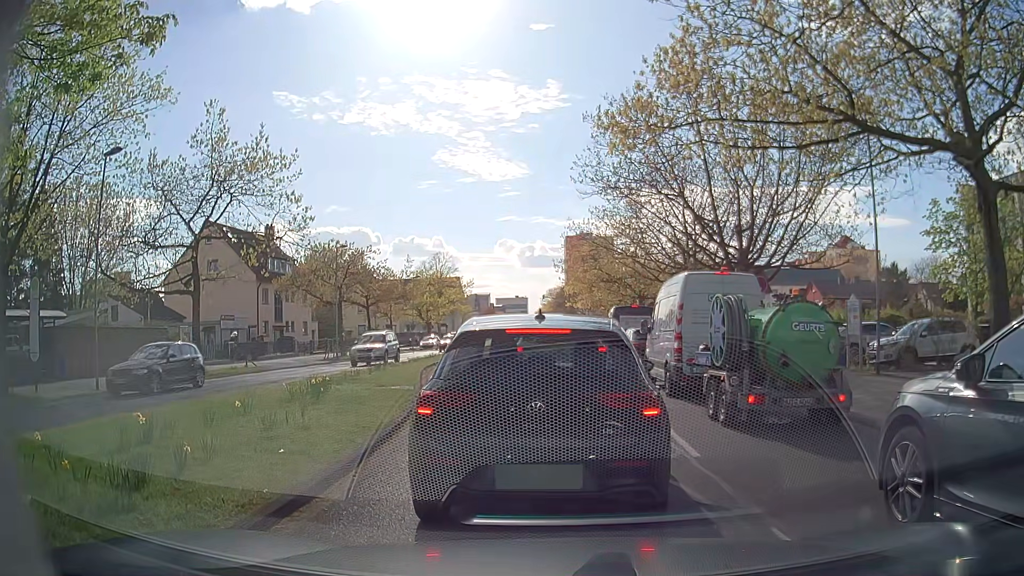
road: secondary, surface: asphalt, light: Day
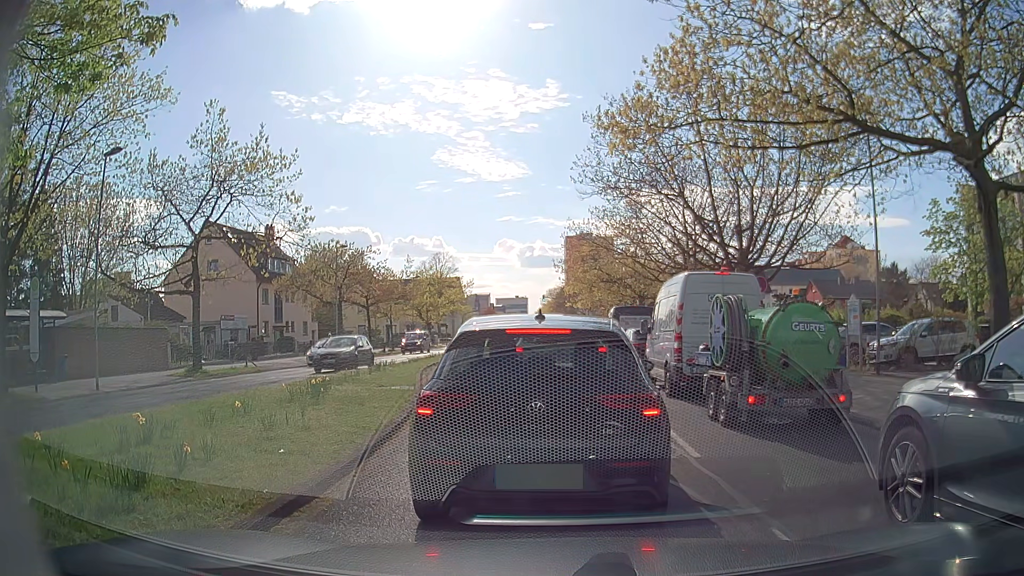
(0.0, +0.1) m; 0°
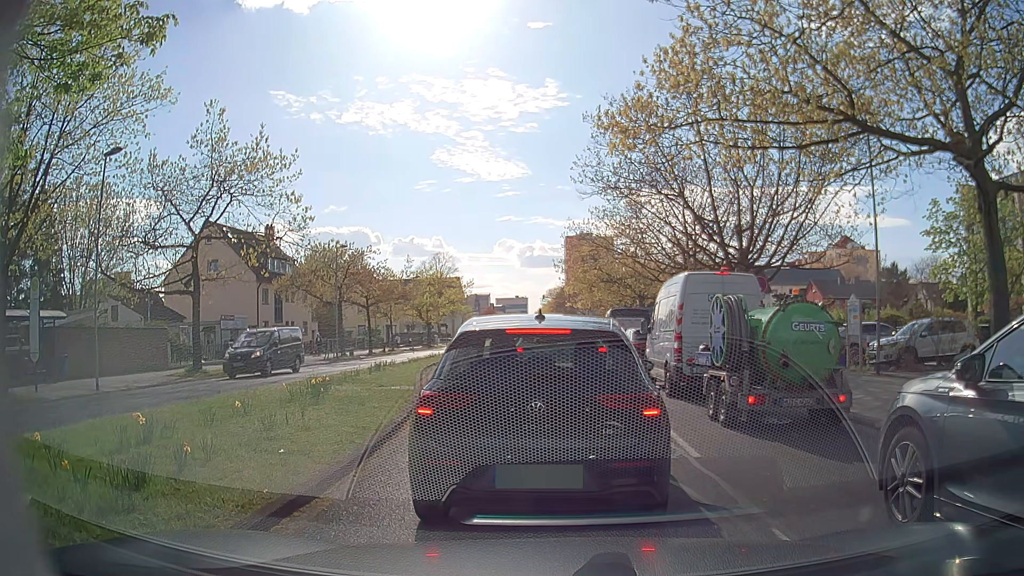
(0.0, 0.0) m; 0°
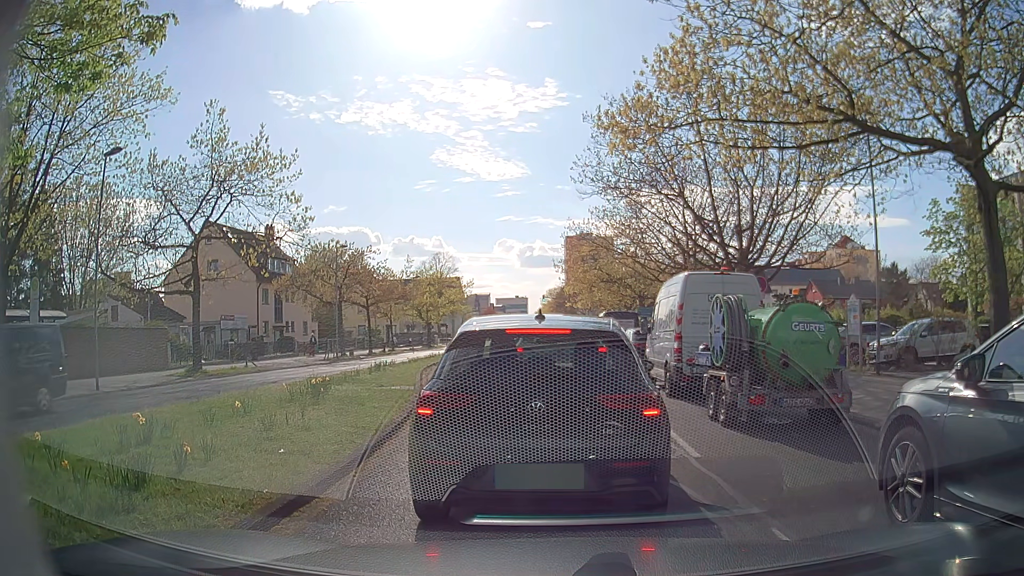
(0.0, 0.0) m; 0°
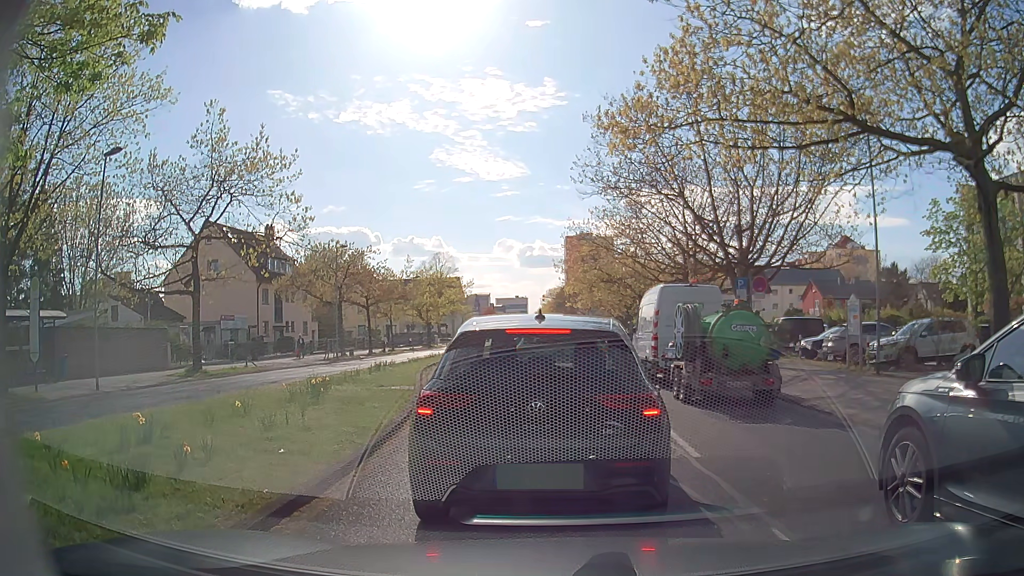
(0.0, 0.0) m; 0°
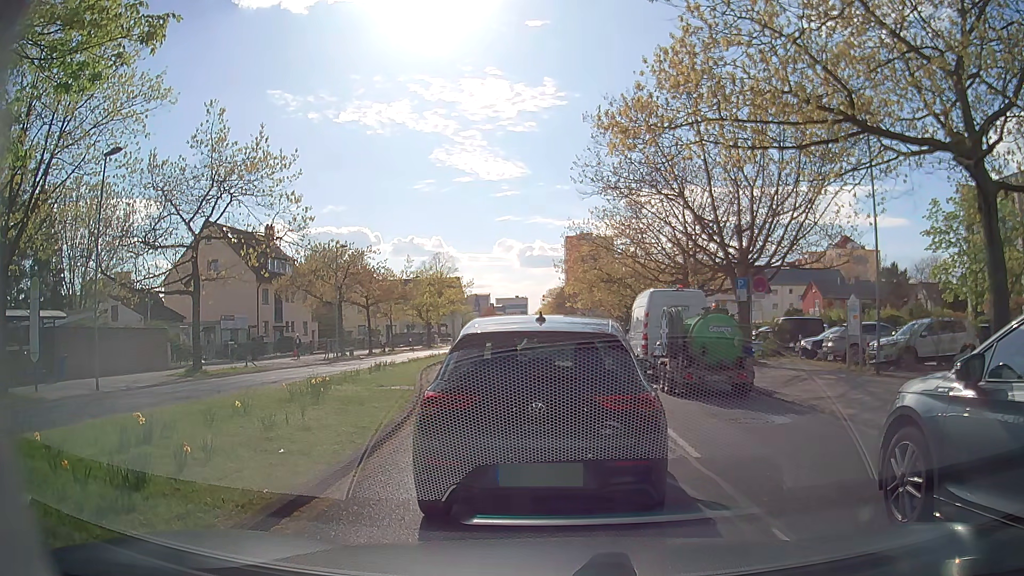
(0.0, 0.0) m; 0°
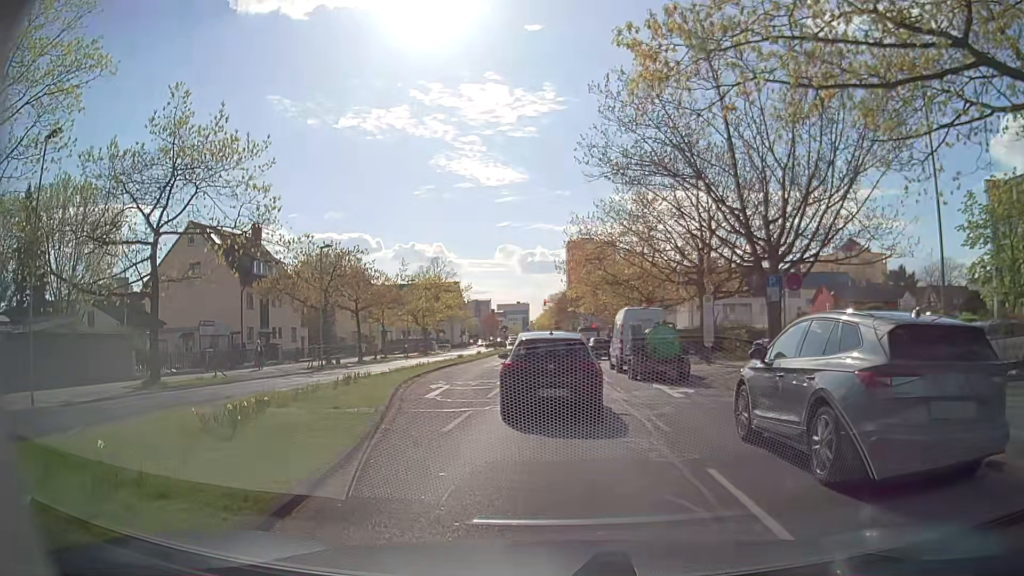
(0.0, +3.7) m; +1°
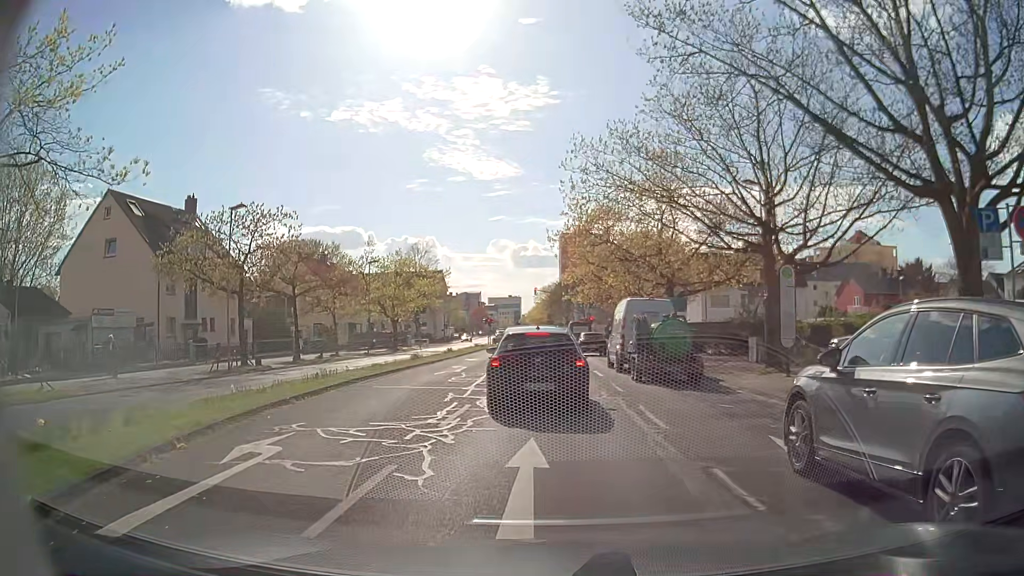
(0.0, +12.1) m; +1°
